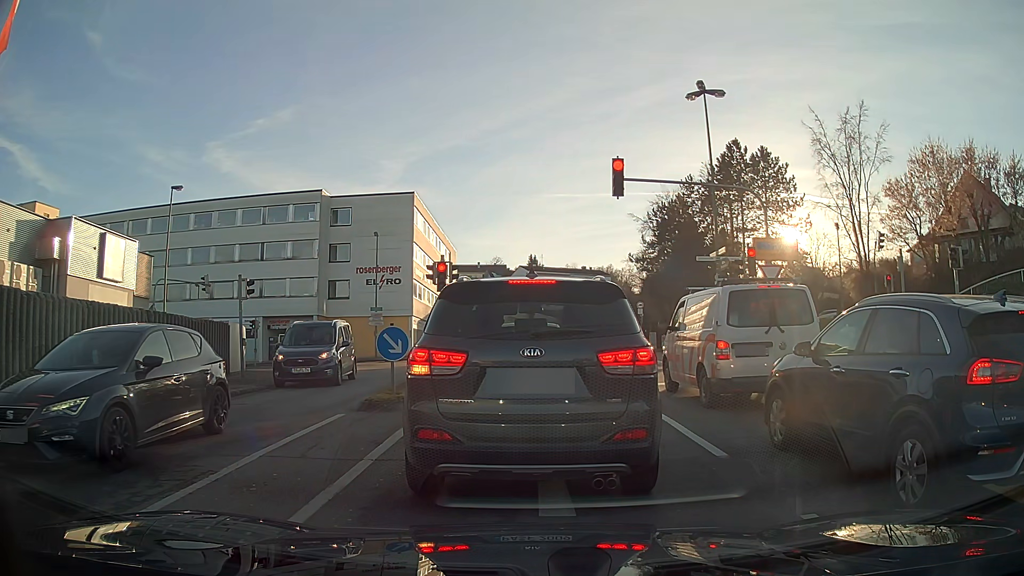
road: tertiary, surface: asphalt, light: Day
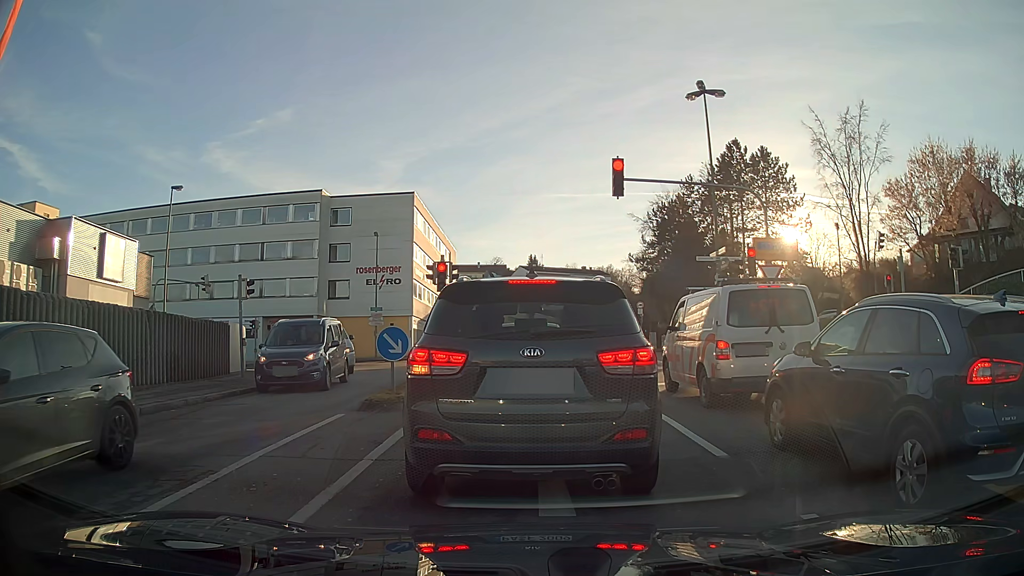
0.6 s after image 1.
(0.0, 0.0) m; 0°
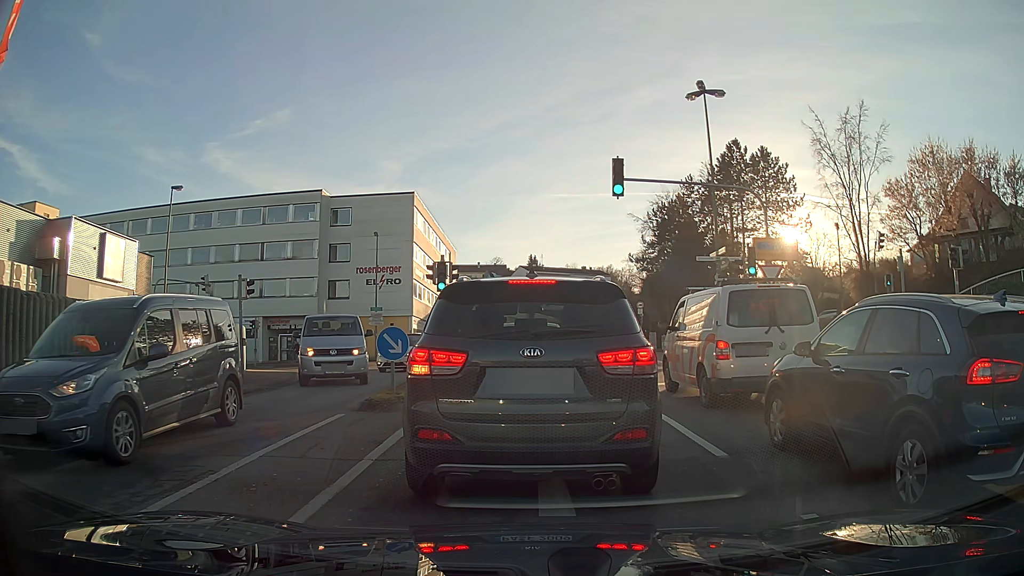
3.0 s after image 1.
(0.0, 0.0) m; 0°
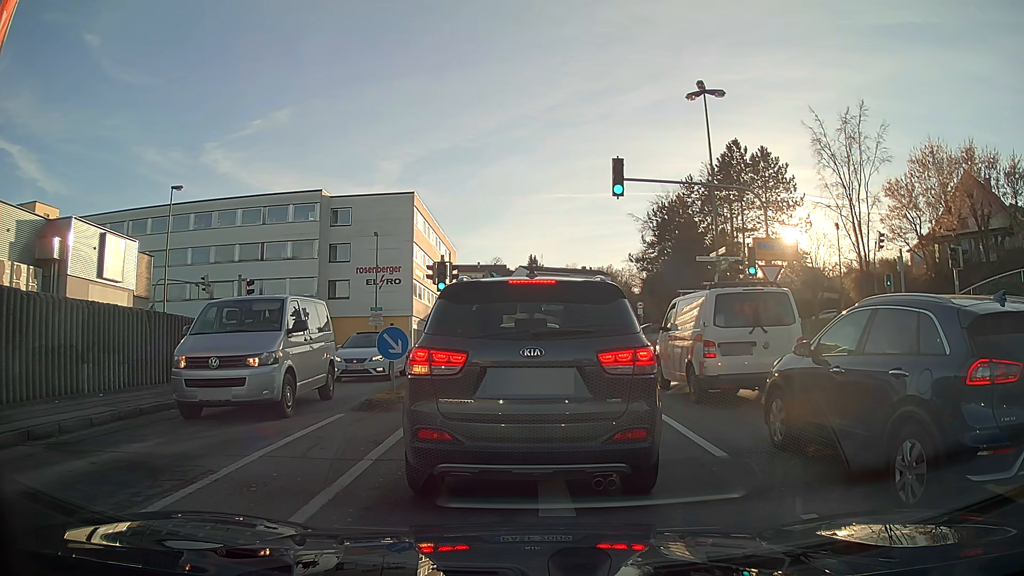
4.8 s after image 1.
(0.0, 0.0) m; 0°
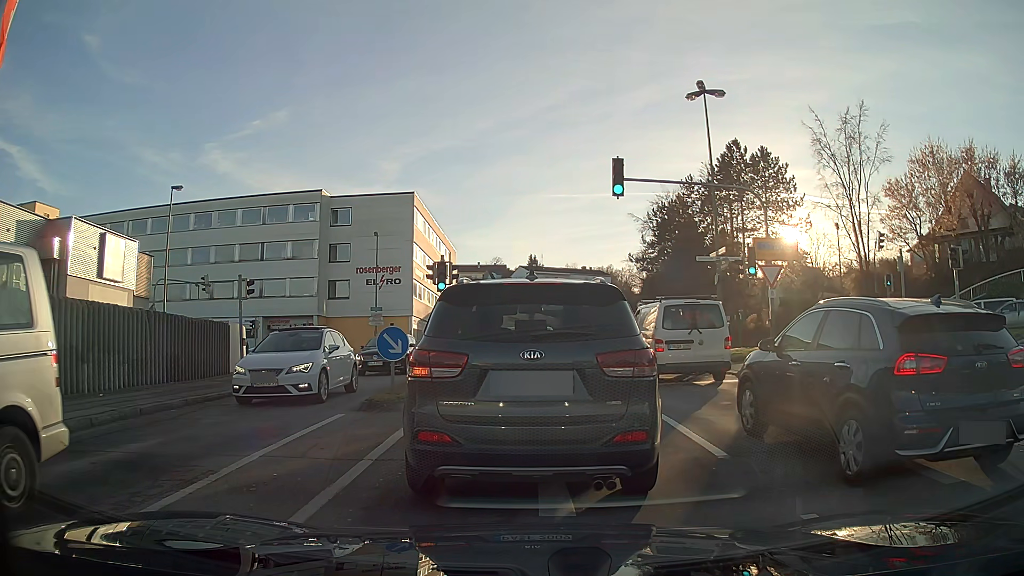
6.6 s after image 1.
(0.0, 0.0) m; 0°
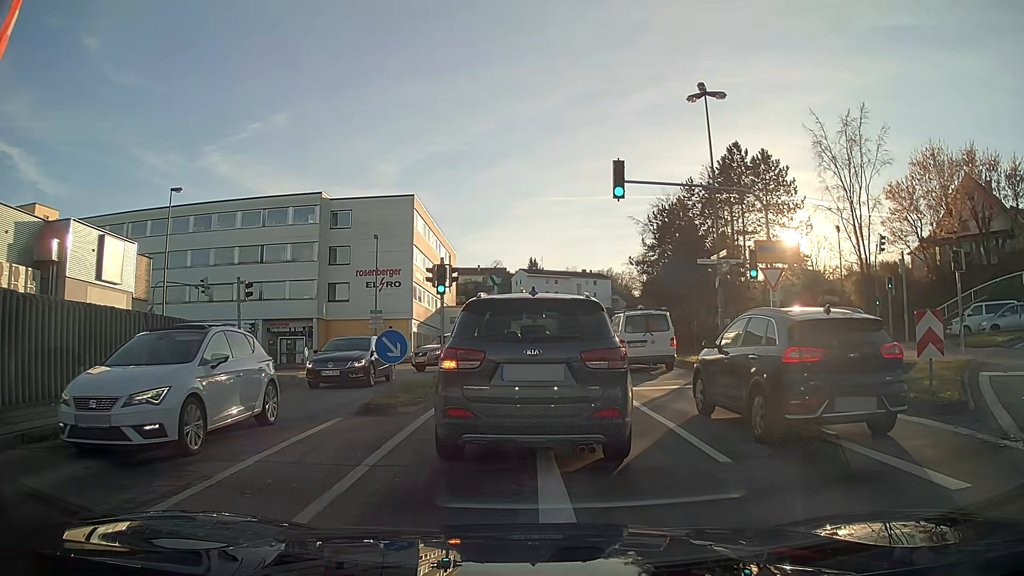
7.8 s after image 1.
(0.0, +0.1) m; 0°
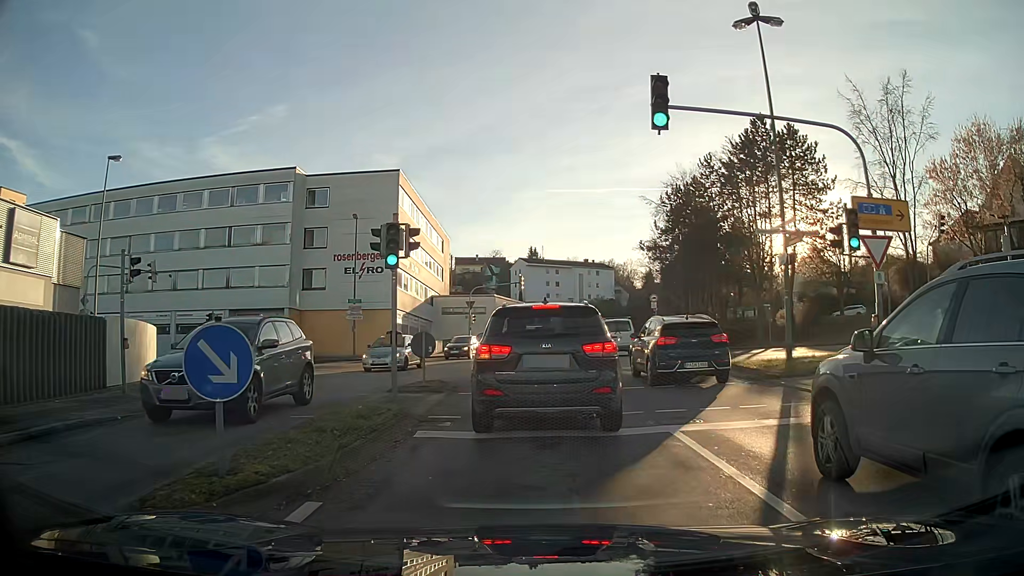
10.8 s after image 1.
(0.0, +6.8) m; 0°
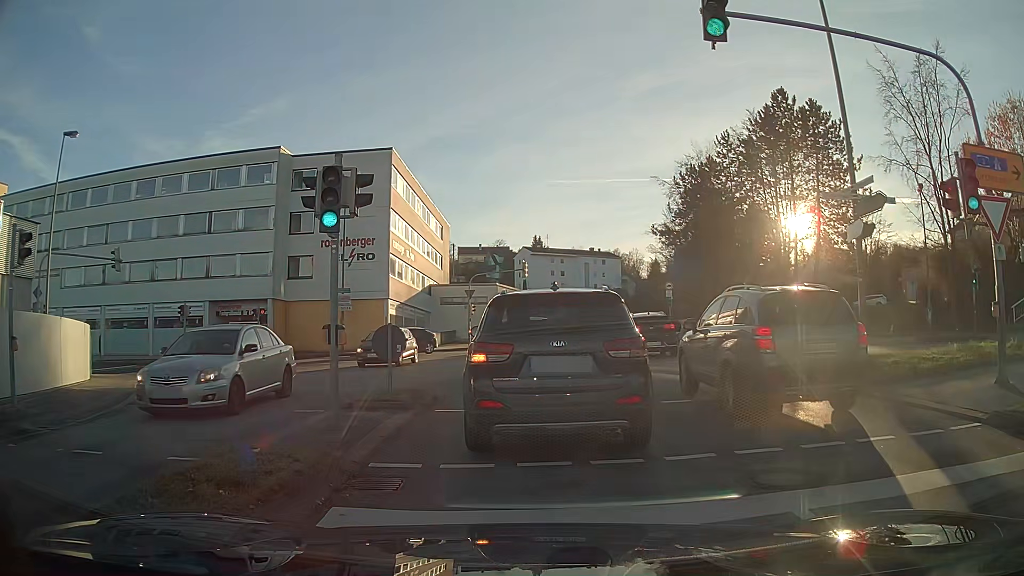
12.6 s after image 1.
(0.0, +4.0) m; 0°
(0, +10) (-1, +20) (-5, +29) (-13, +36) (-22, +38) (-32, +38) (-42, +38) (-52, +38) (-62, +38) (-72, +39) m
